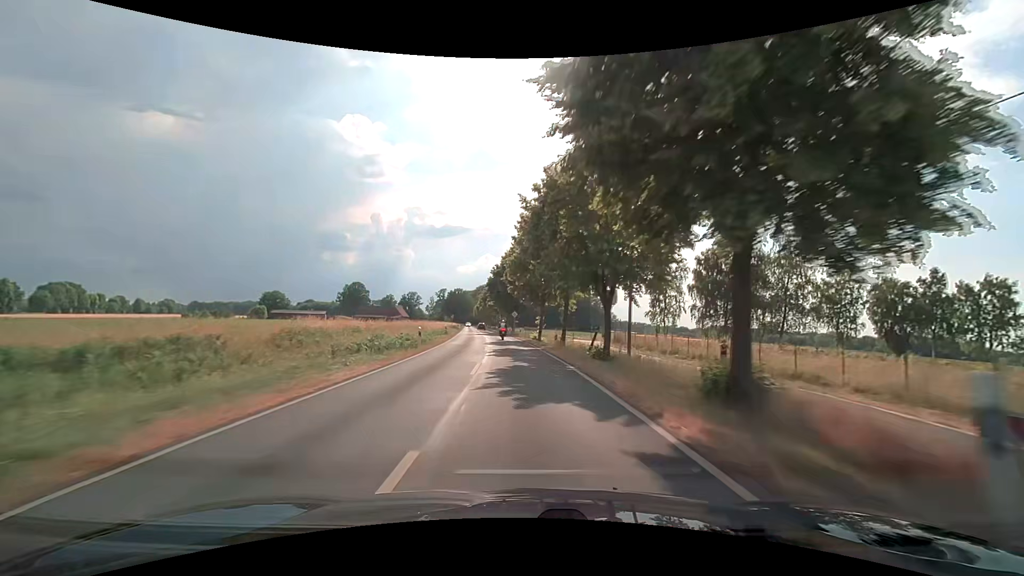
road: secondary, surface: asphalt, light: Day
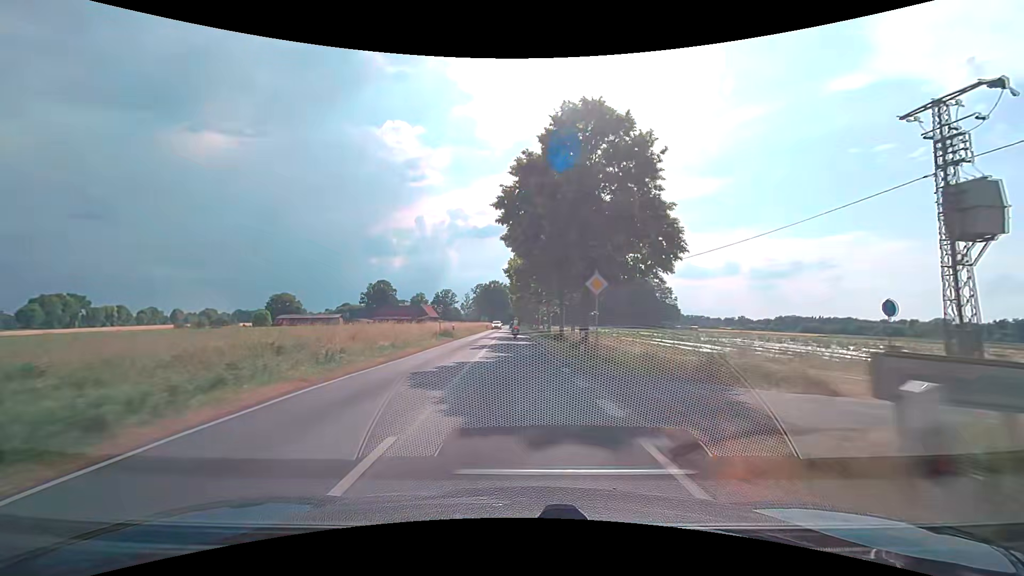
(-2.1, +47.0) m; -5°
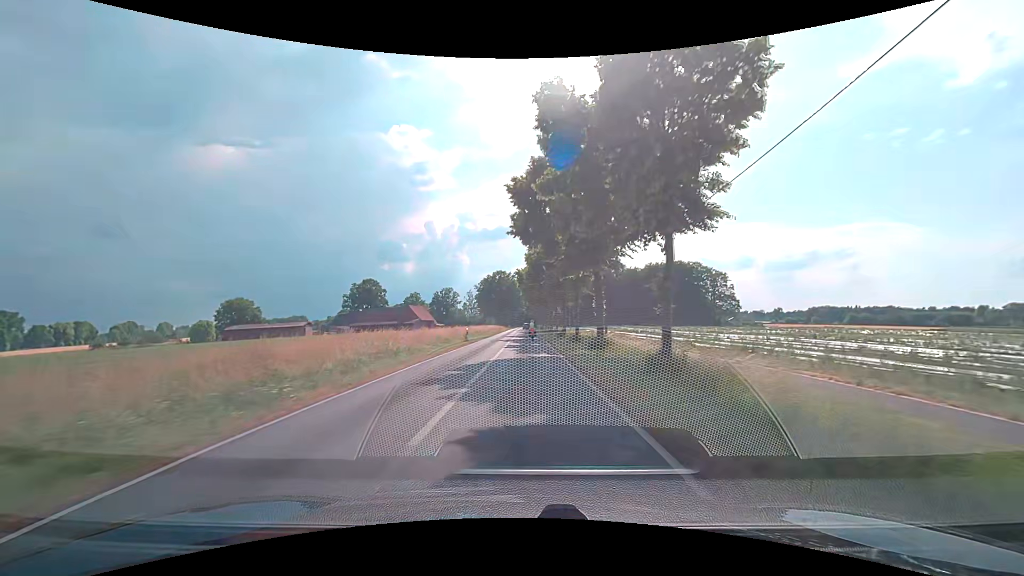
(-1.0, +49.8) m; -2°
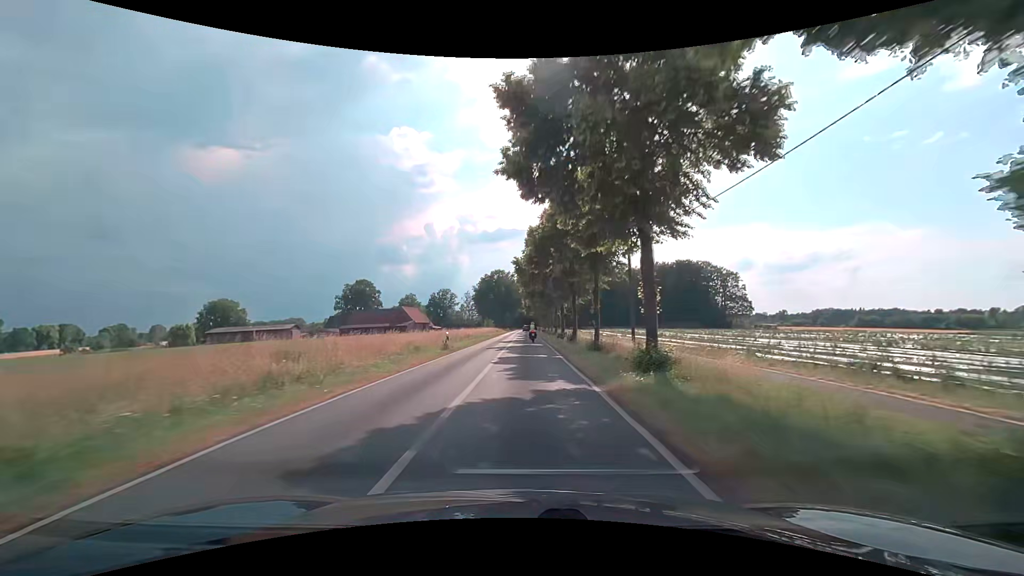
(0.0, +10.2) m; 0°
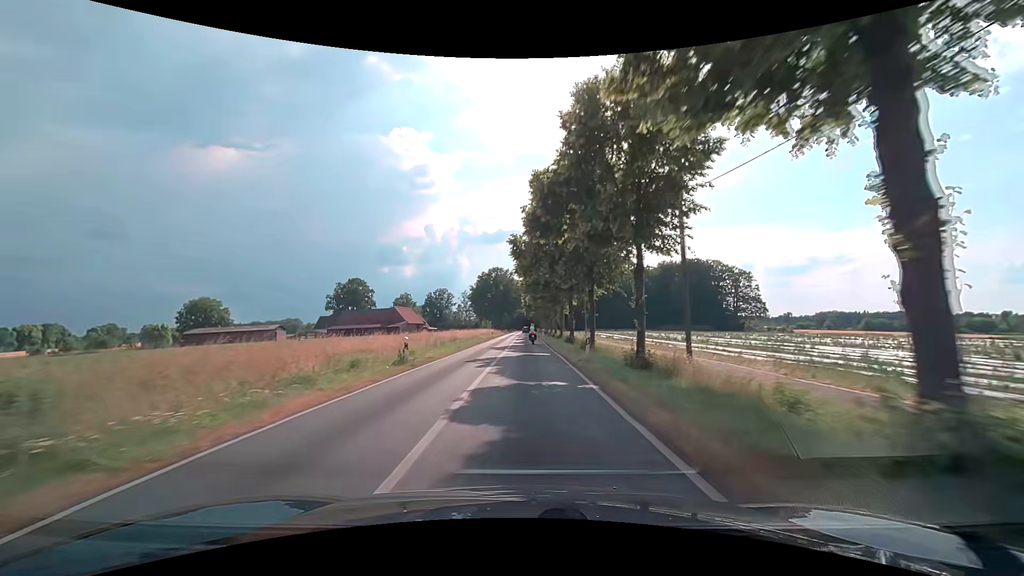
(0.0, +10.4) m; 0°
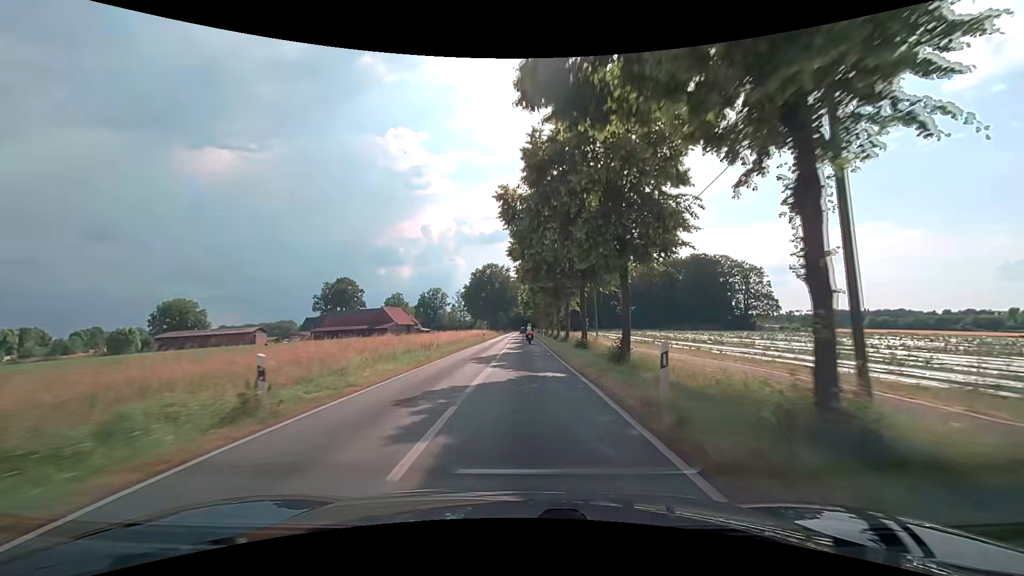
(0.0, +10.5) m; +1°
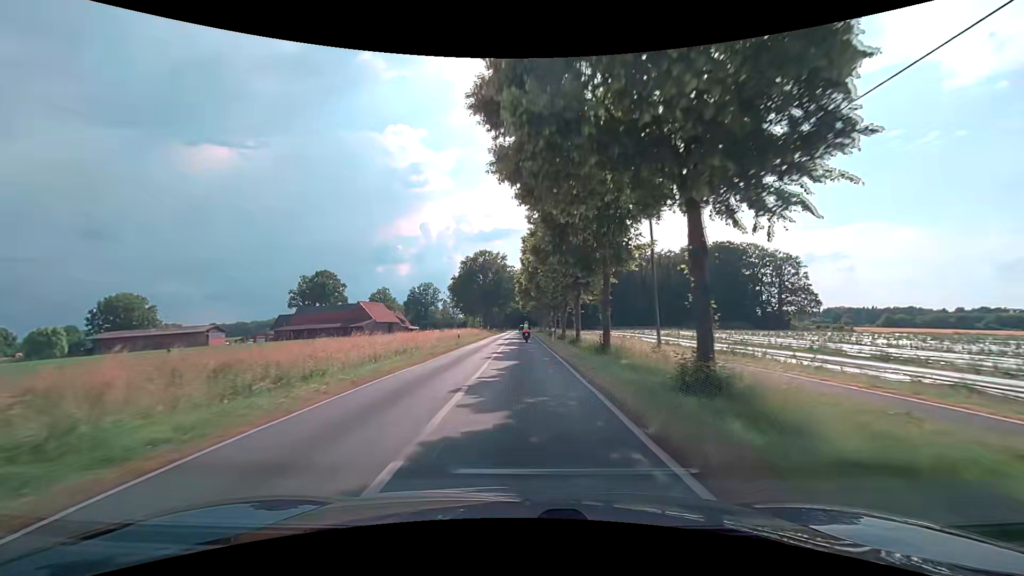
(-0.1, +21.5) m; 0°
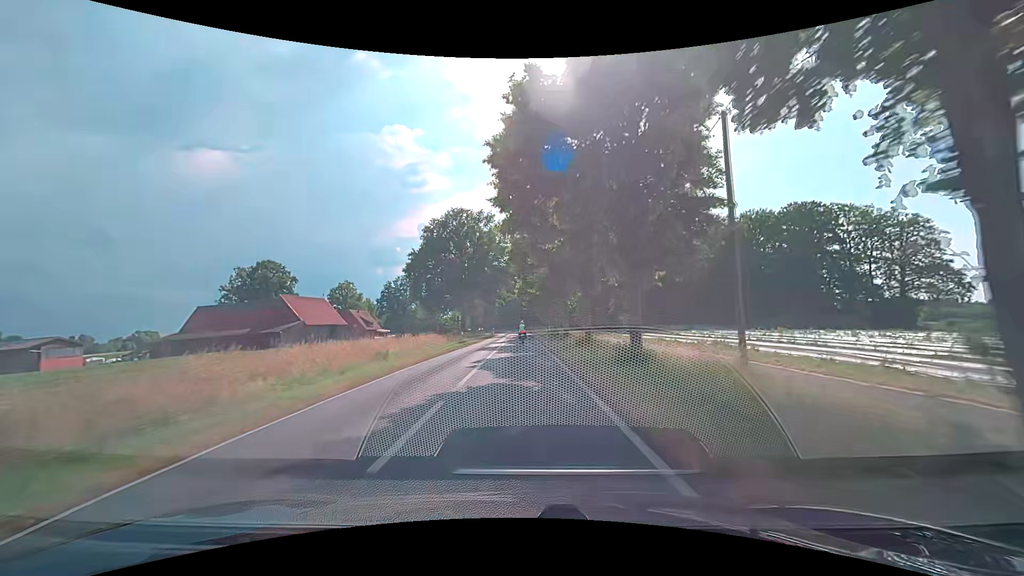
(-0.2, +44.1) m; 0°
(0, +10) (0, +20) (0, +30) (0, +40) (0, +50) (0, +60) (0, +70) (0, +80) (0, +90) (0, +100) m
